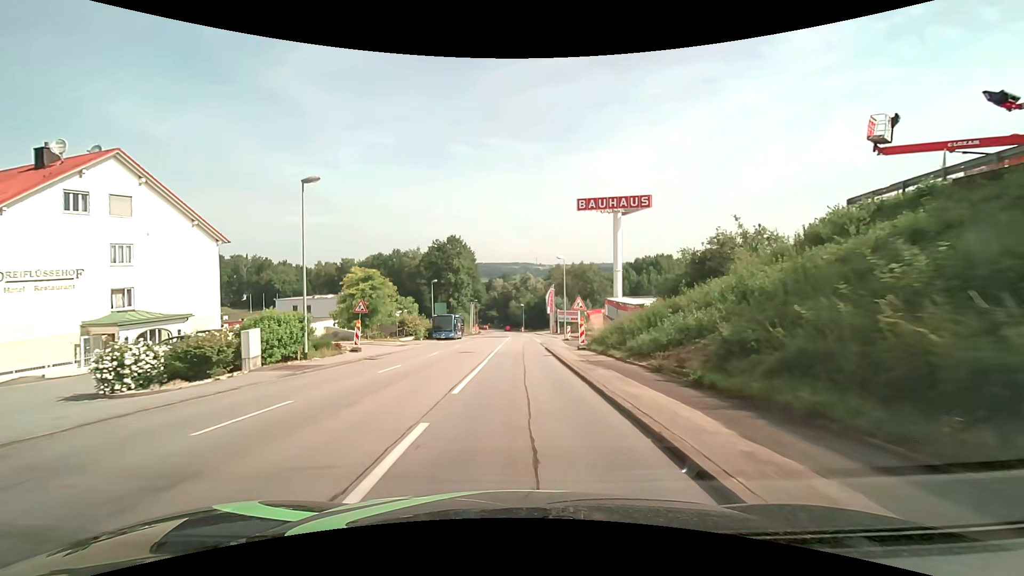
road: tertiary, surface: asphalt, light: Day
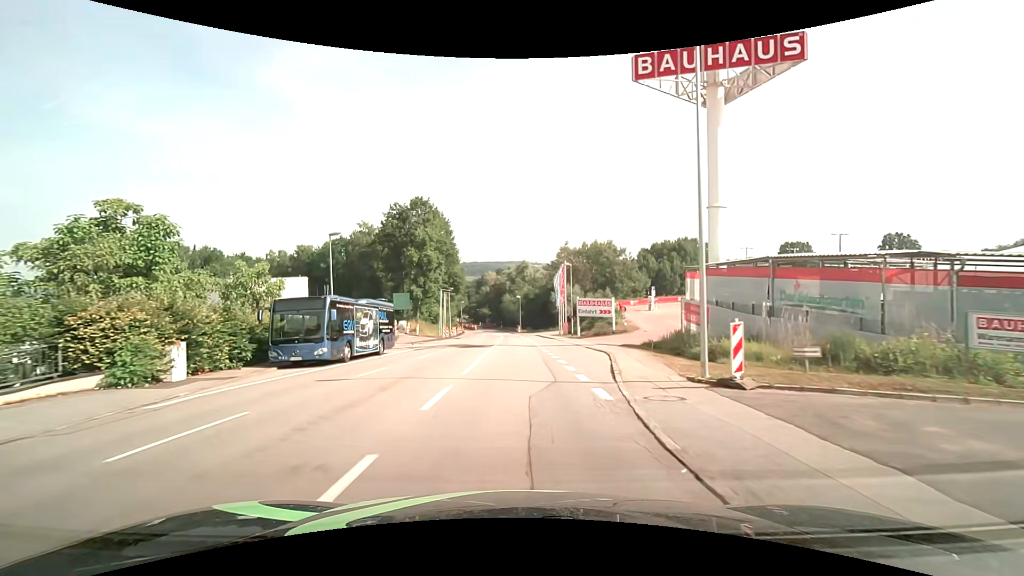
(+0.3, +37.2) m; +1°
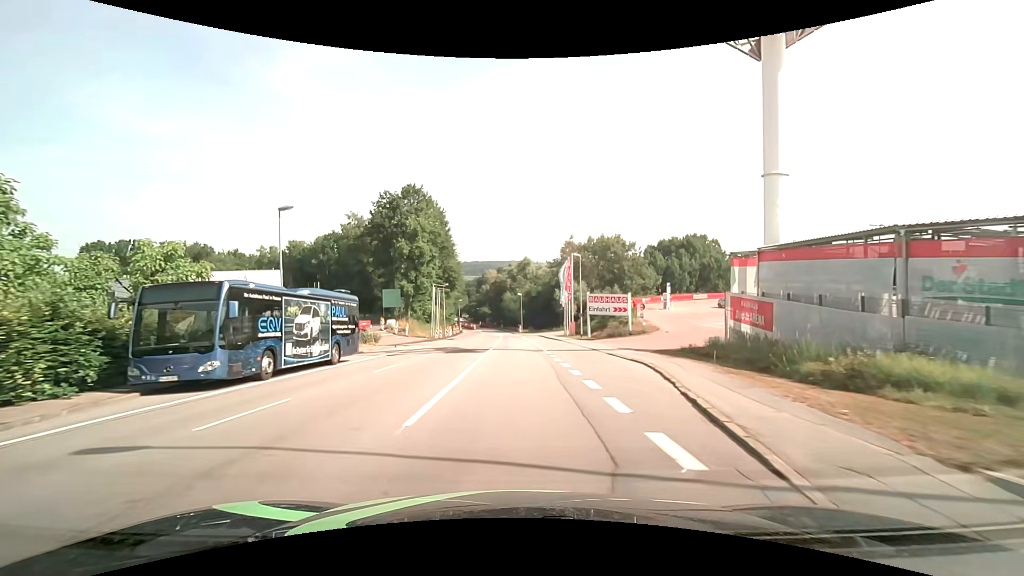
(0.0, +7.5) m; 0°
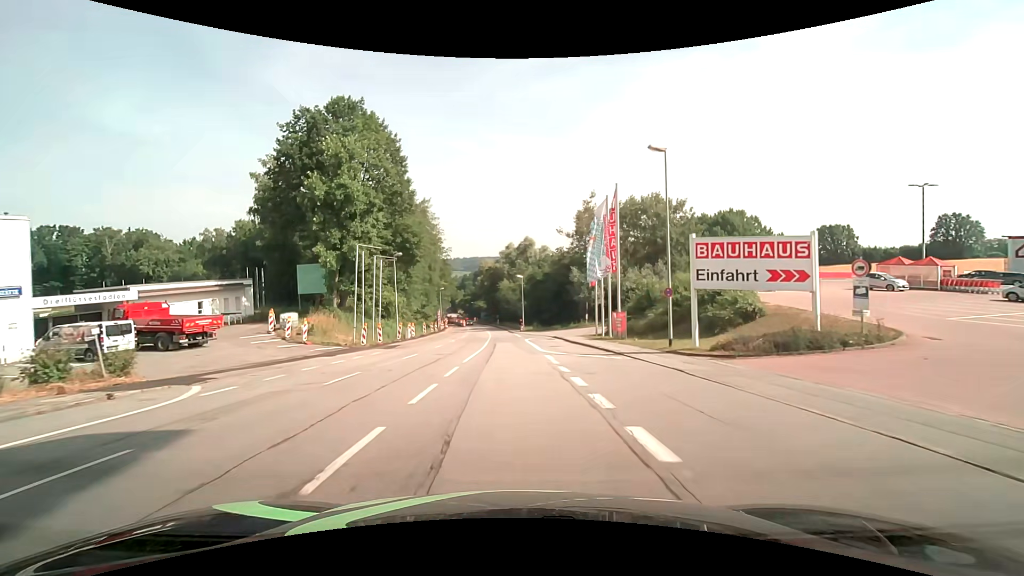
(+0.1, +30.2) m; 0°
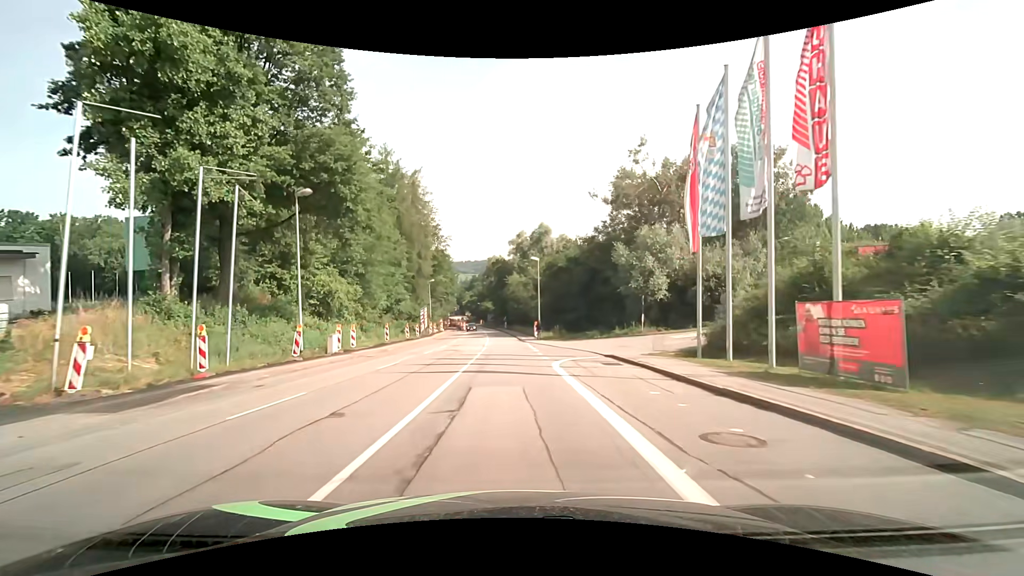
(-0.3, +22.8) m; -2°
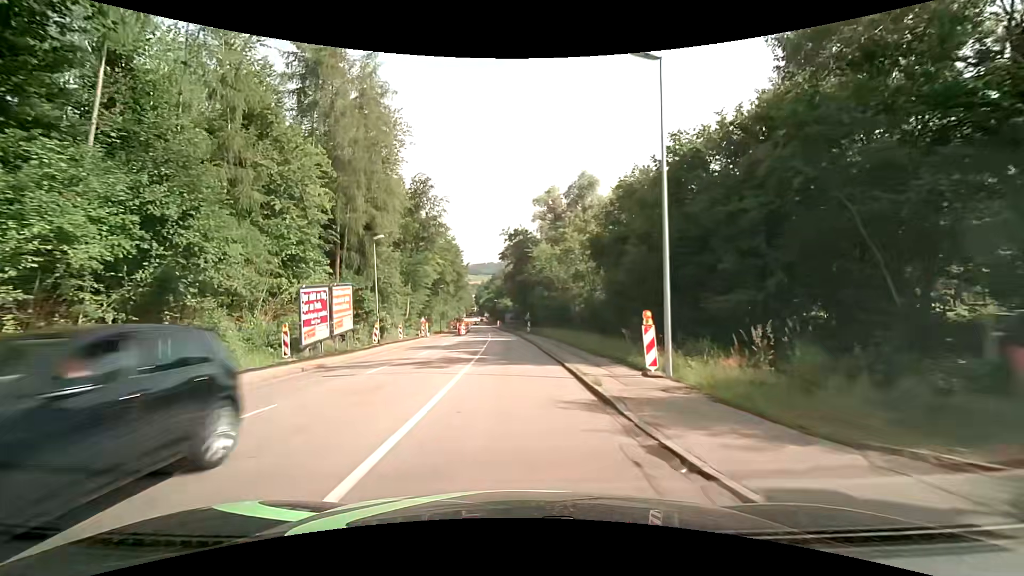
(-0.6, +37.8) m; -2°
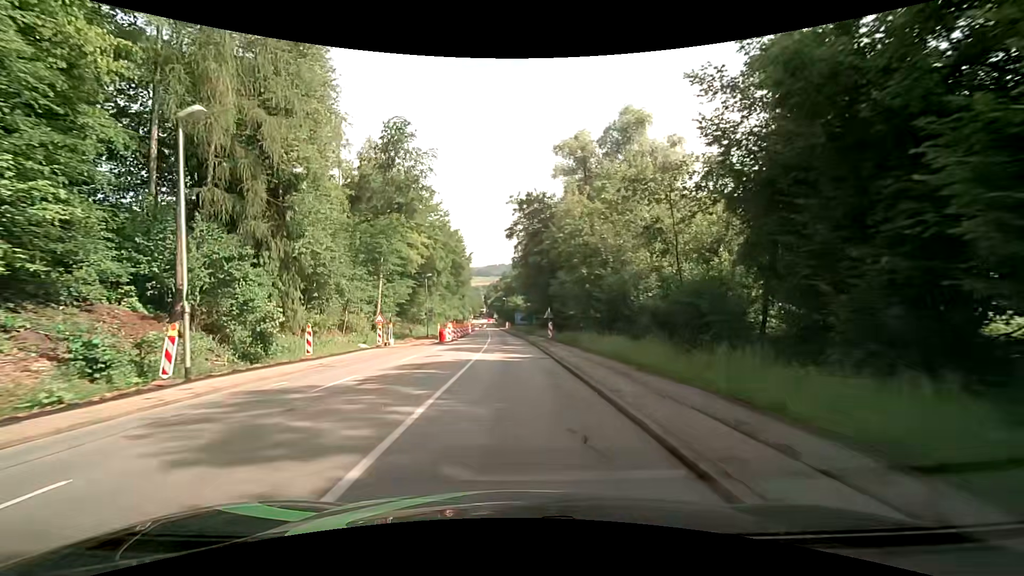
(-0.3, +22.4) m; -1°
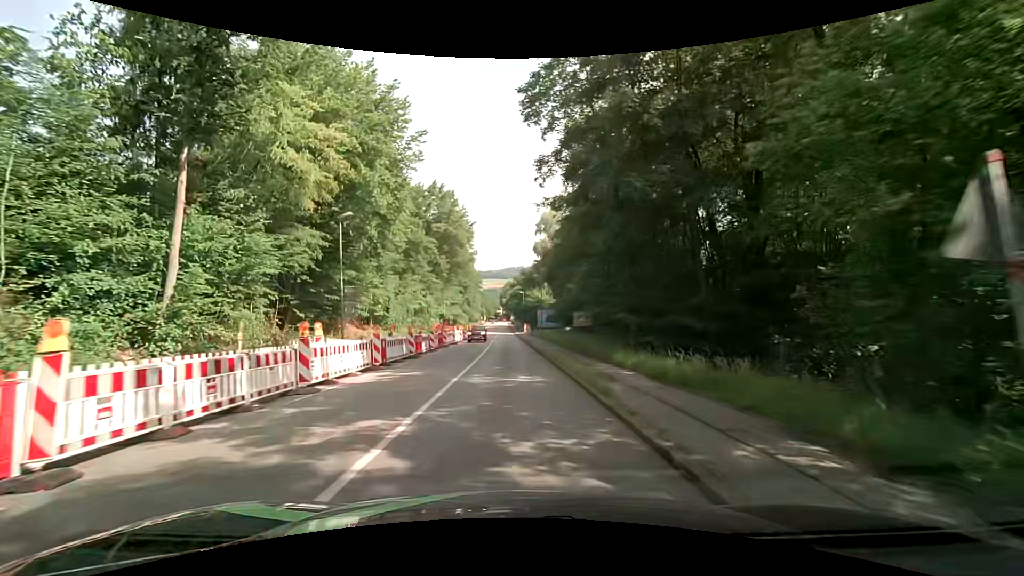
(-1.0, +36.7) m; -3°
(0, +10) (0, +20) (0, +30) (-1, +40) (-1, +50) (-1, +60) (-2, +70) (-2, +80) (-2, +90) (-3, +100) m
